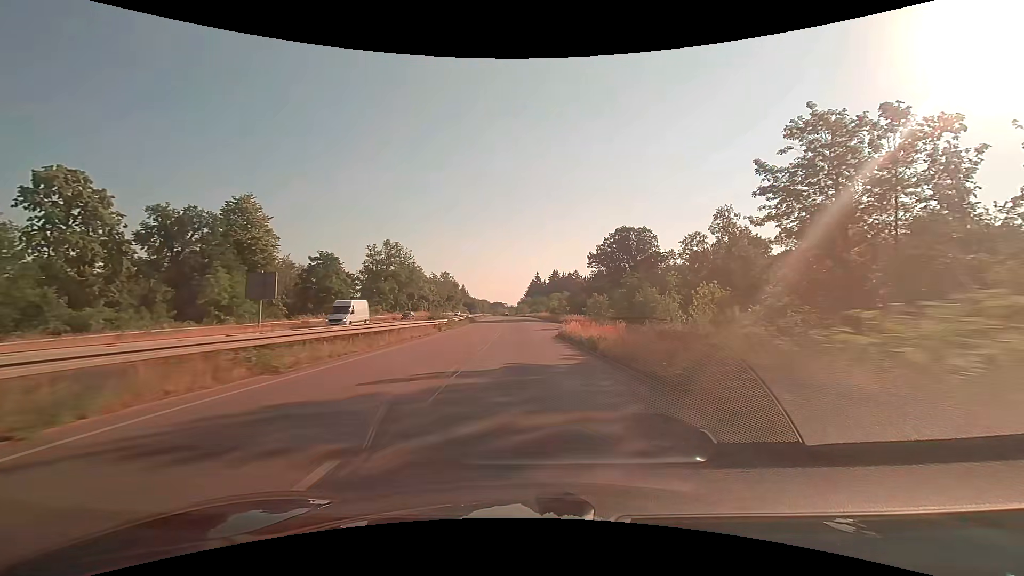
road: trunk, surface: asphalt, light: Day
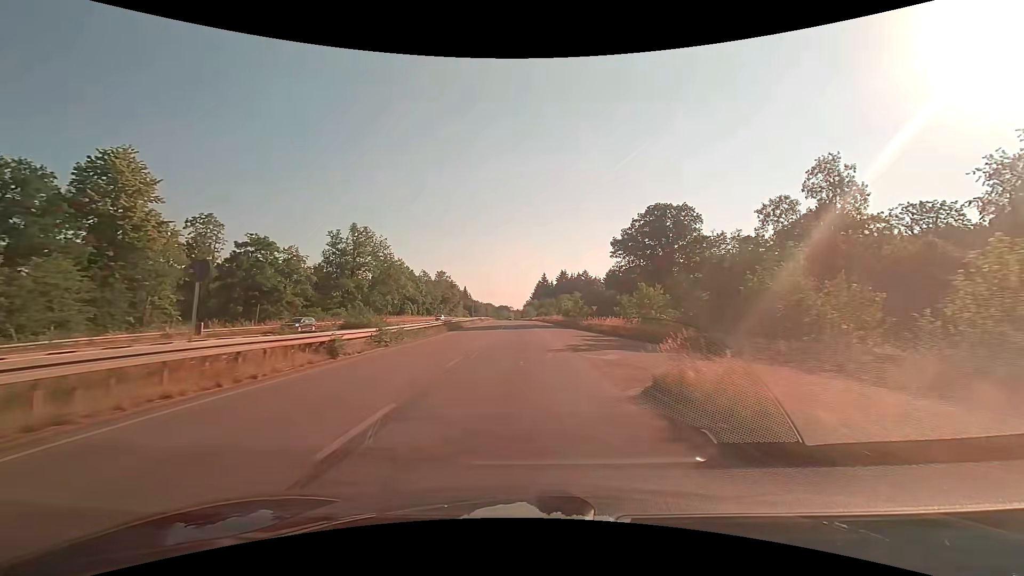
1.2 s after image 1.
(-0.1, +23.8) m; -1°
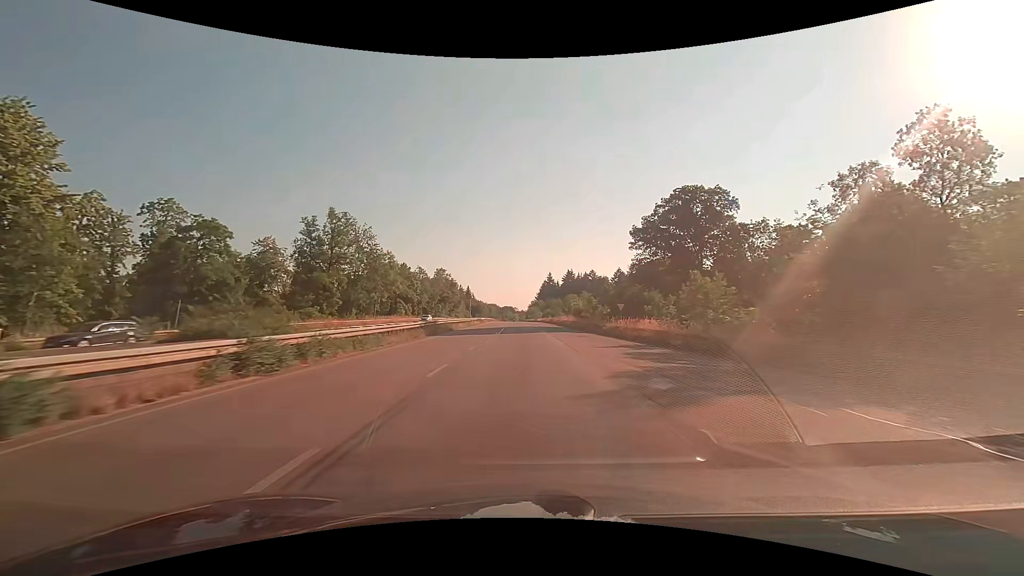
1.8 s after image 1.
(-0.1, +11.8) m; -1°
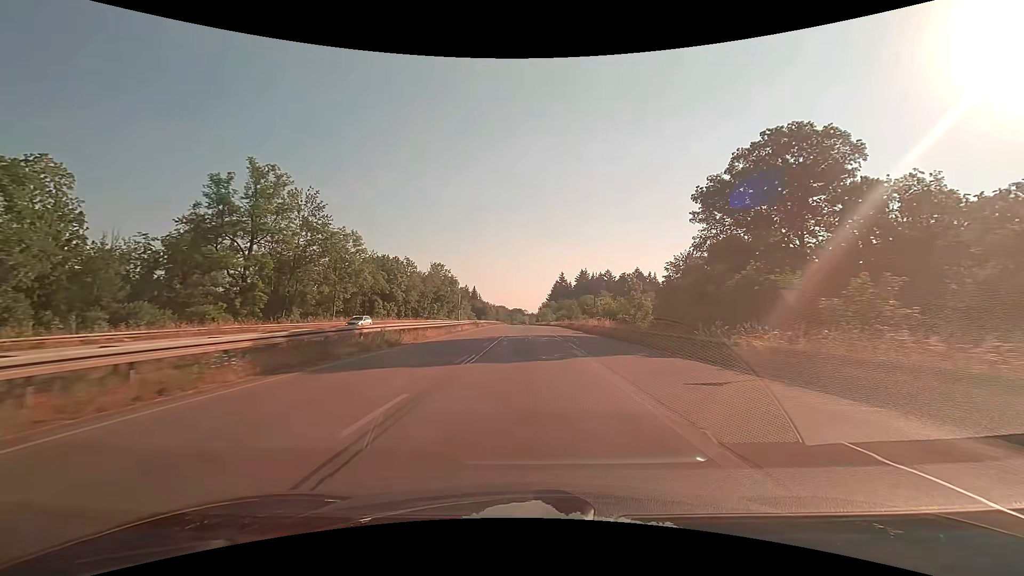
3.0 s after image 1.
(-0.2, +23.4) m; -1°
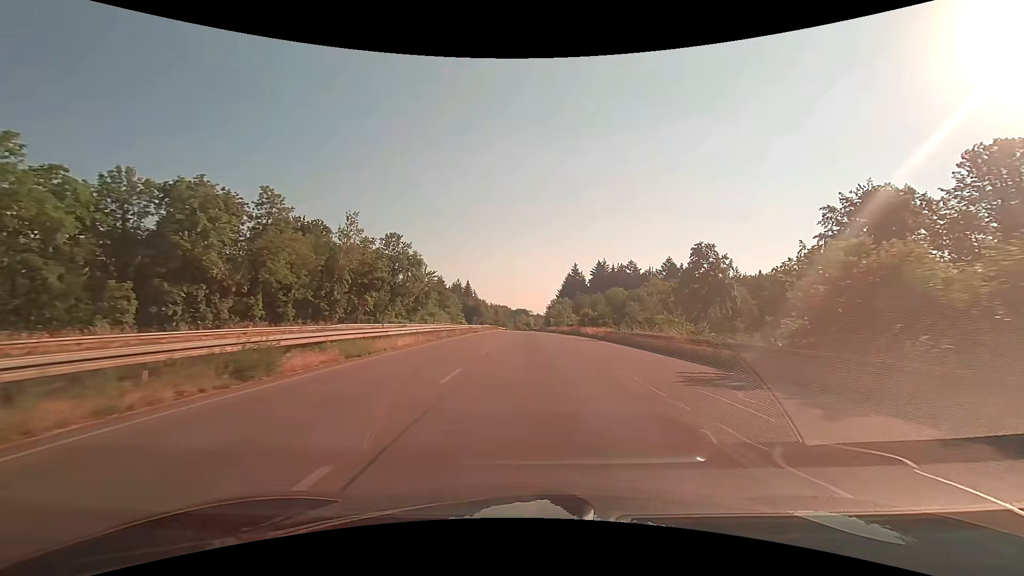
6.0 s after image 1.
(-0.5, +58.1) m; -1°
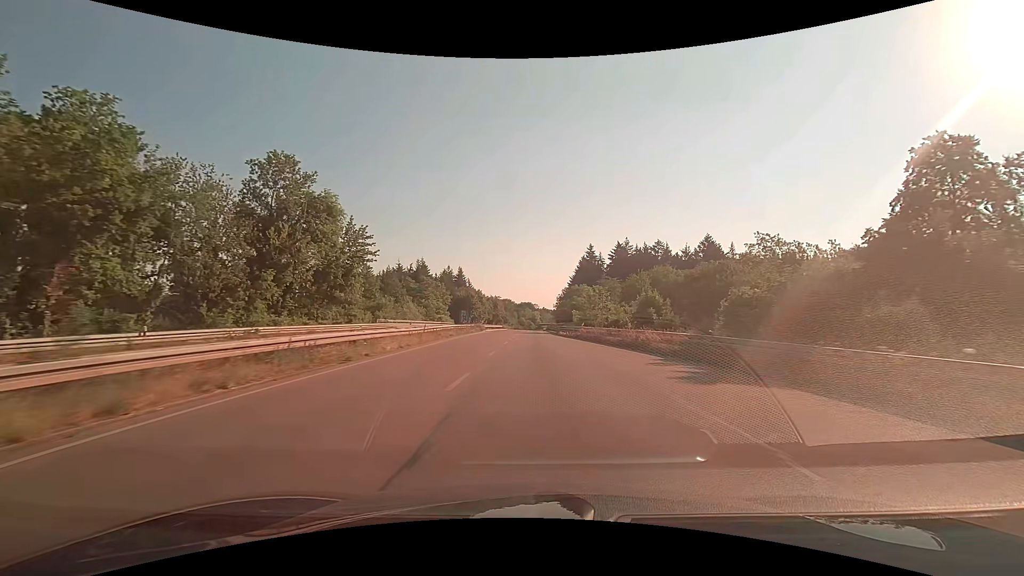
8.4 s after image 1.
(-0.1, +46.4) m; 0°
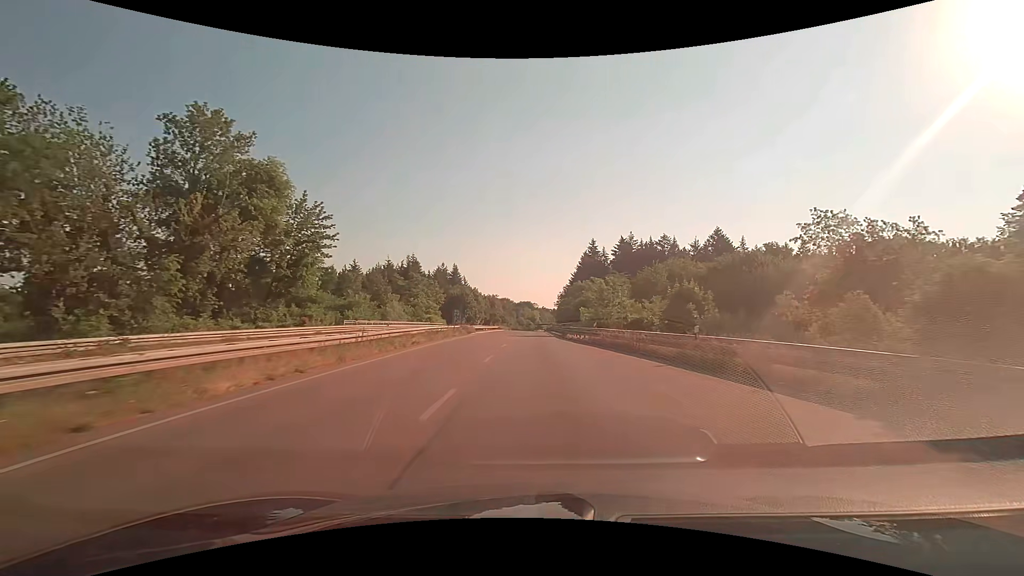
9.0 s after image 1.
(0.0, +11.6) m; 0°
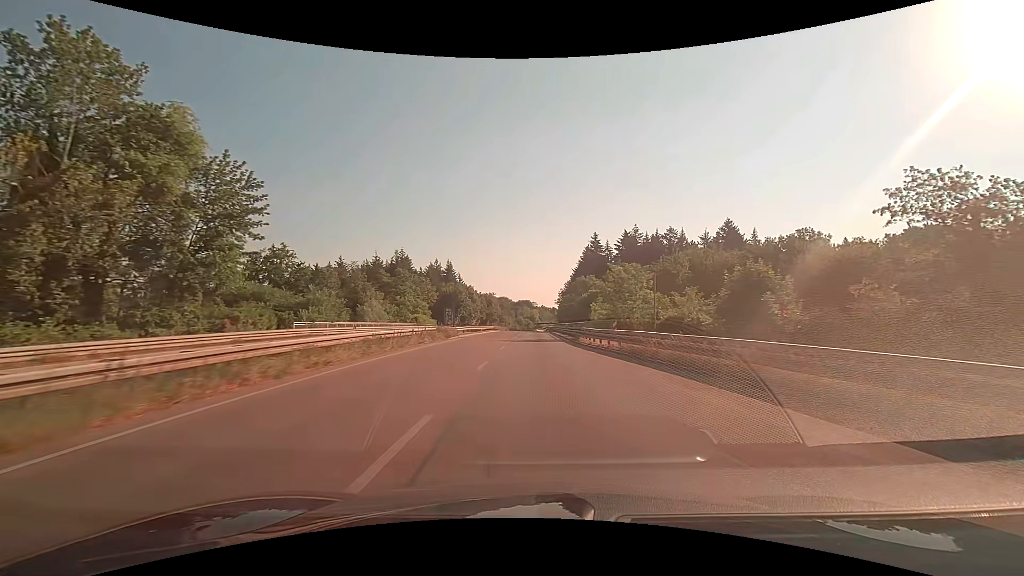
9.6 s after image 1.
(0.0, +11.7) m; 0°
